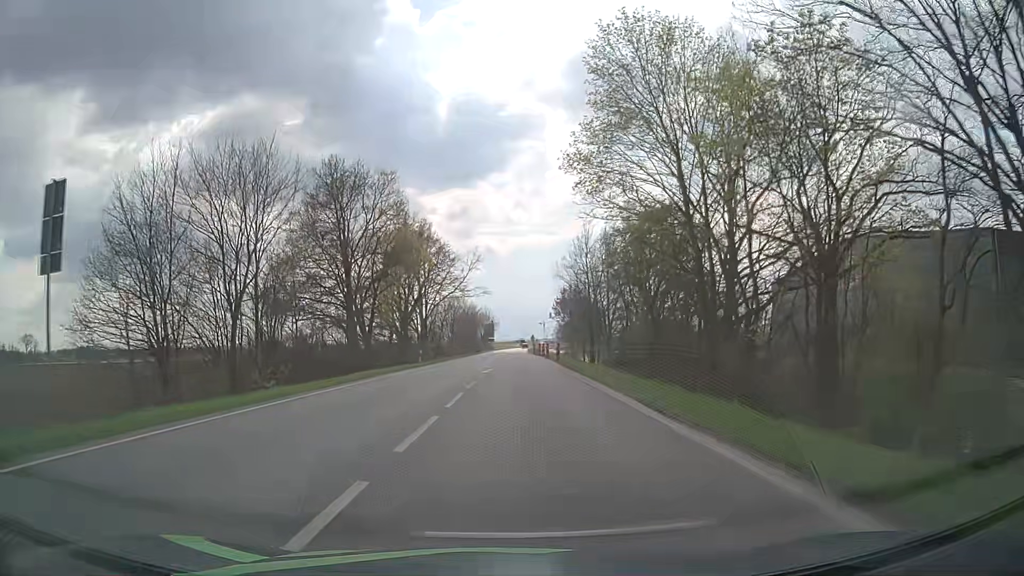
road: primary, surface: asphalt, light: Day
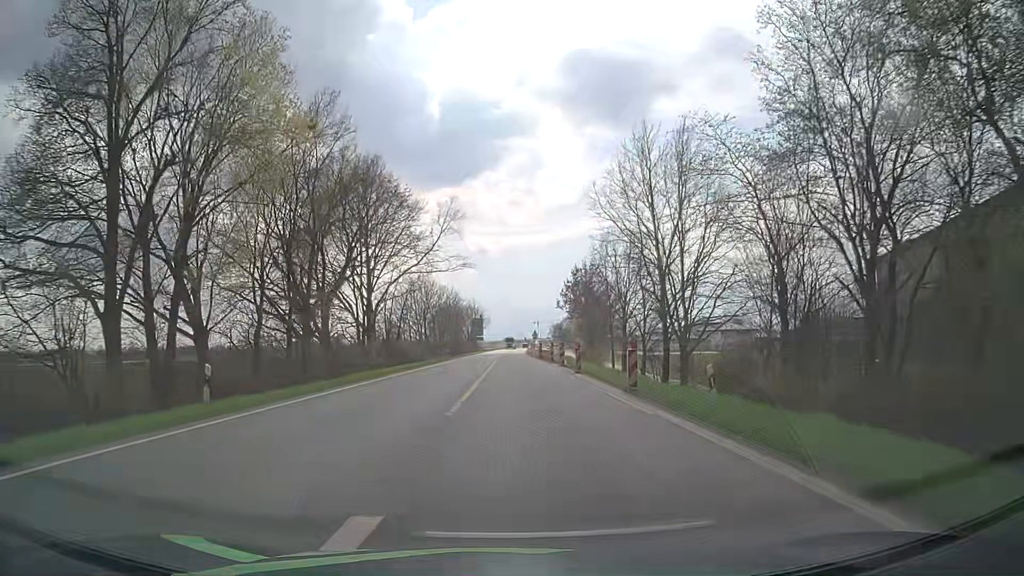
(+0.2, +31.9) m; +1°
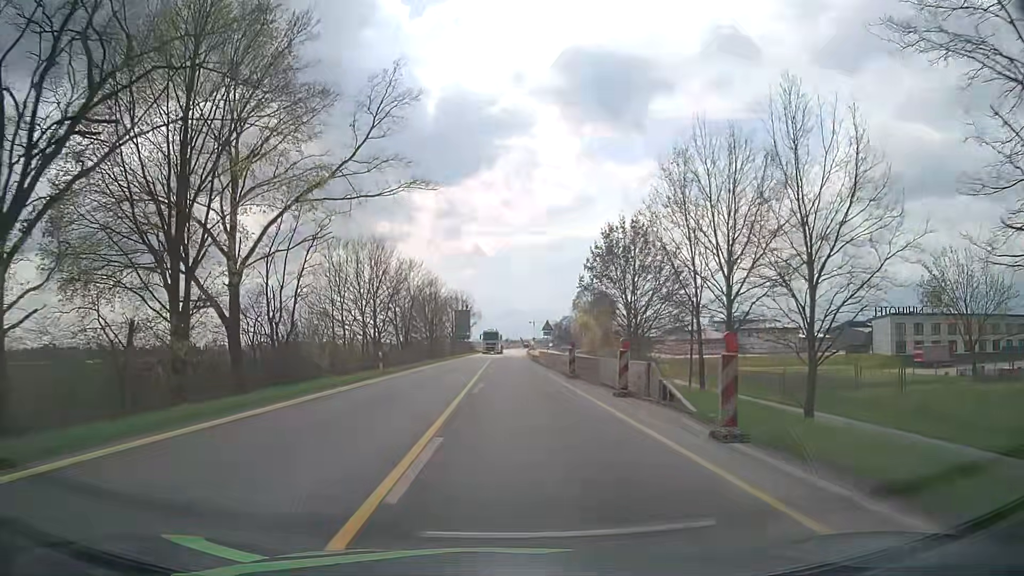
(+0.2, +31.4) m; 0°
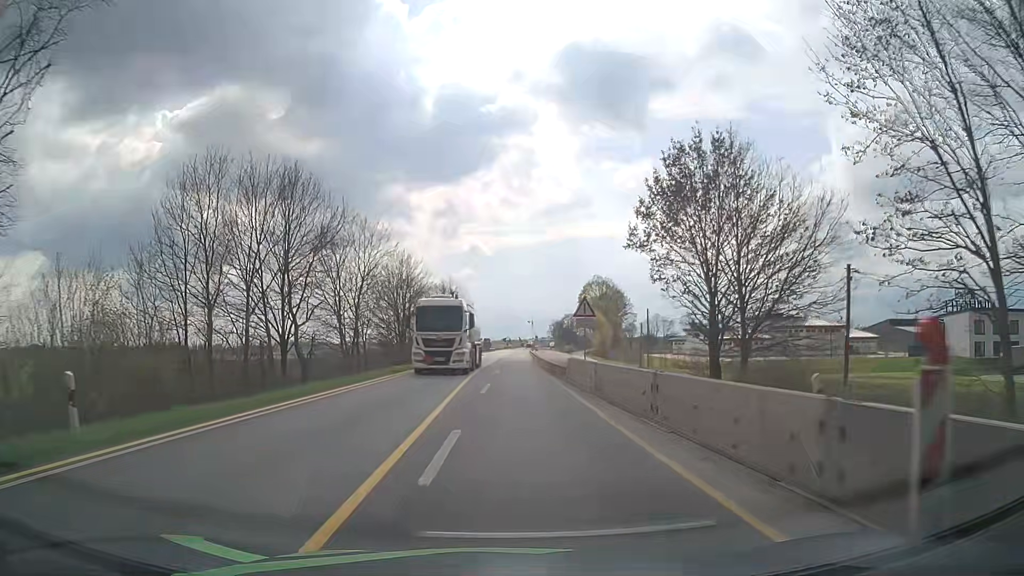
(+0.1, +23.3) m; 0°
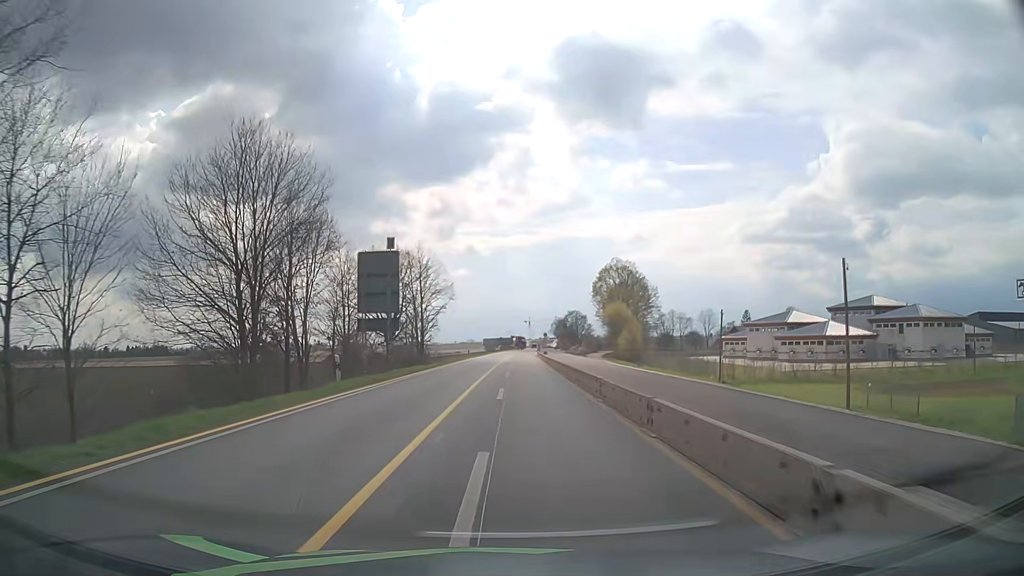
(+0.4, +38.3) m; +1°
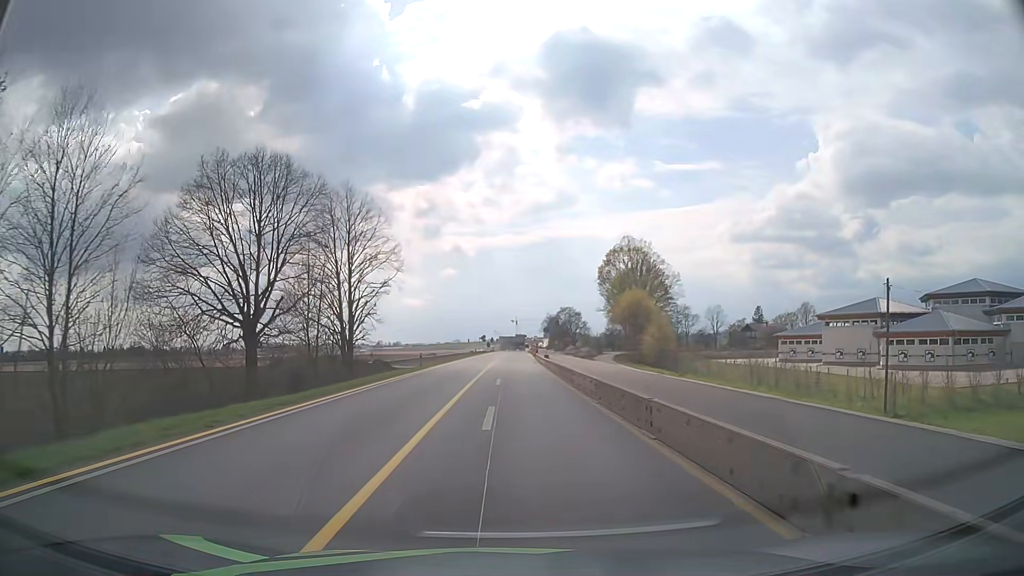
(+0.4, +30.1) m; +1°
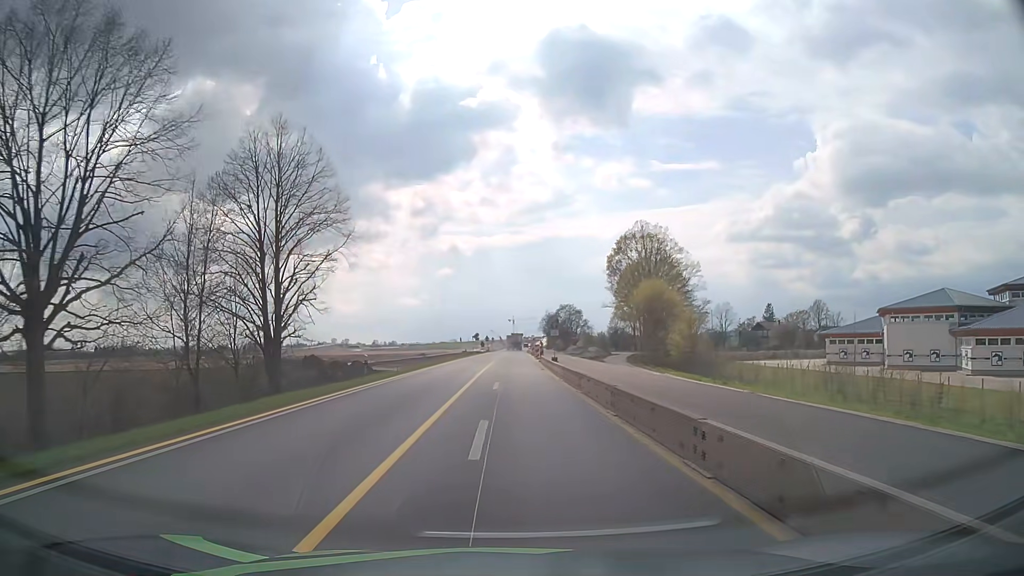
(+0.1, +14.9) m; +1°
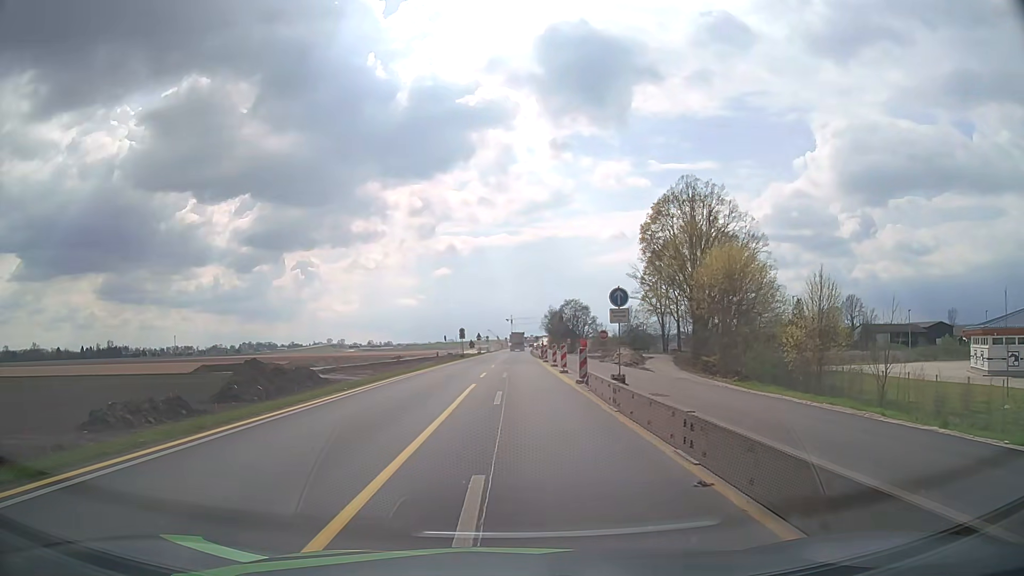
(0.0, +29.1) m; 0°
